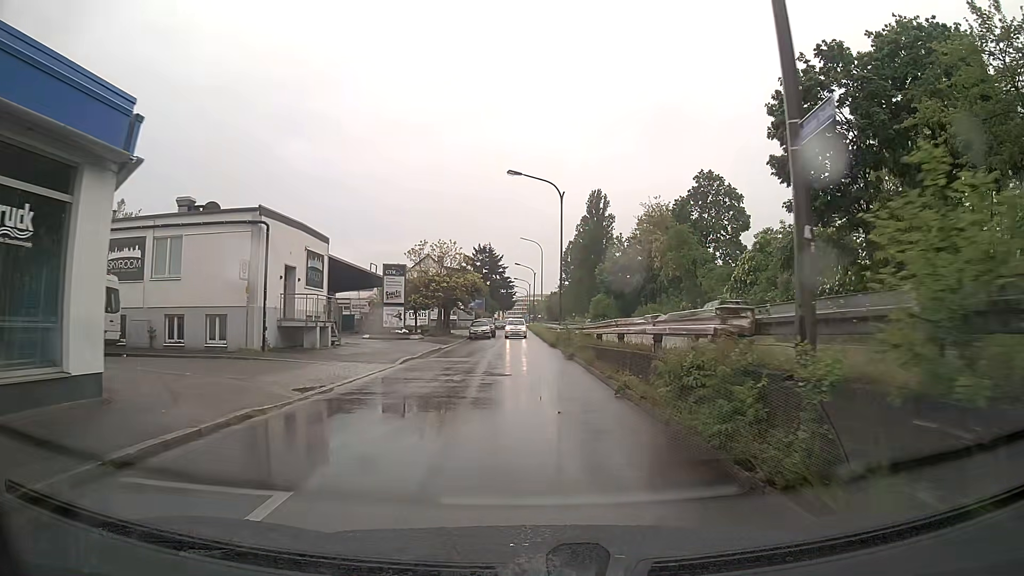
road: residential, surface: asphalt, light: Day
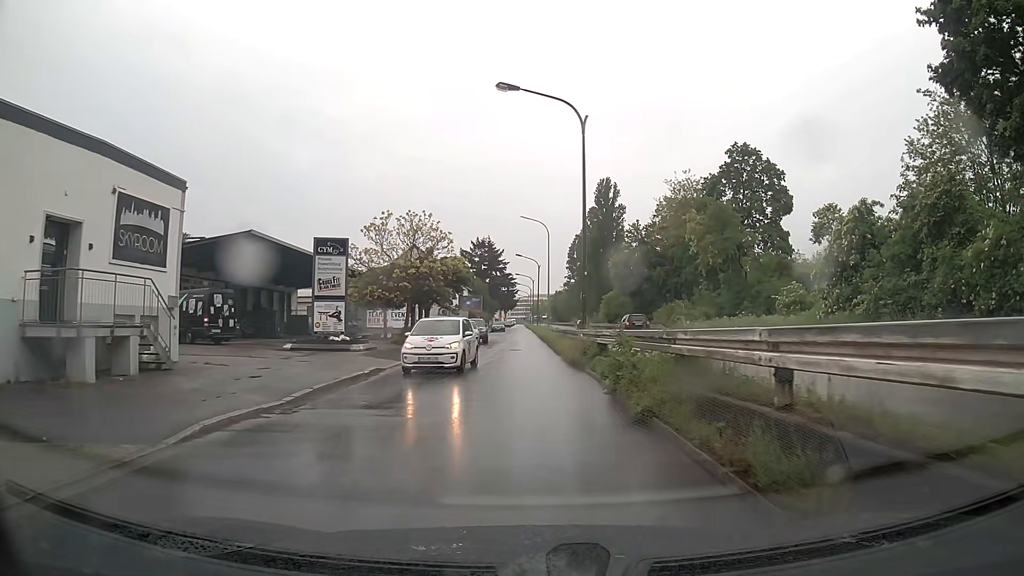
(0.0, +14.2) m; 0°
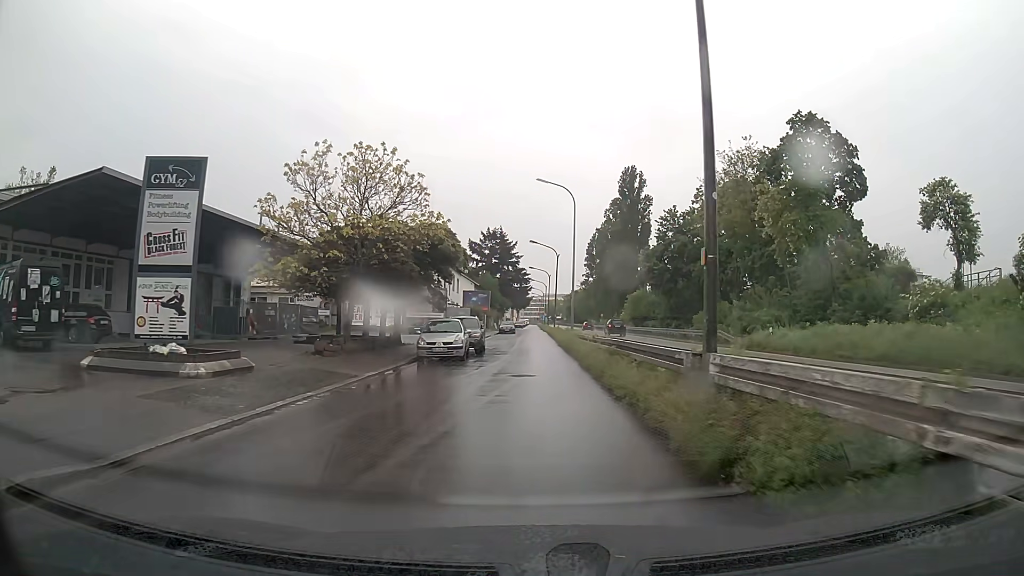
(-0.2, +14.5) m; -1°
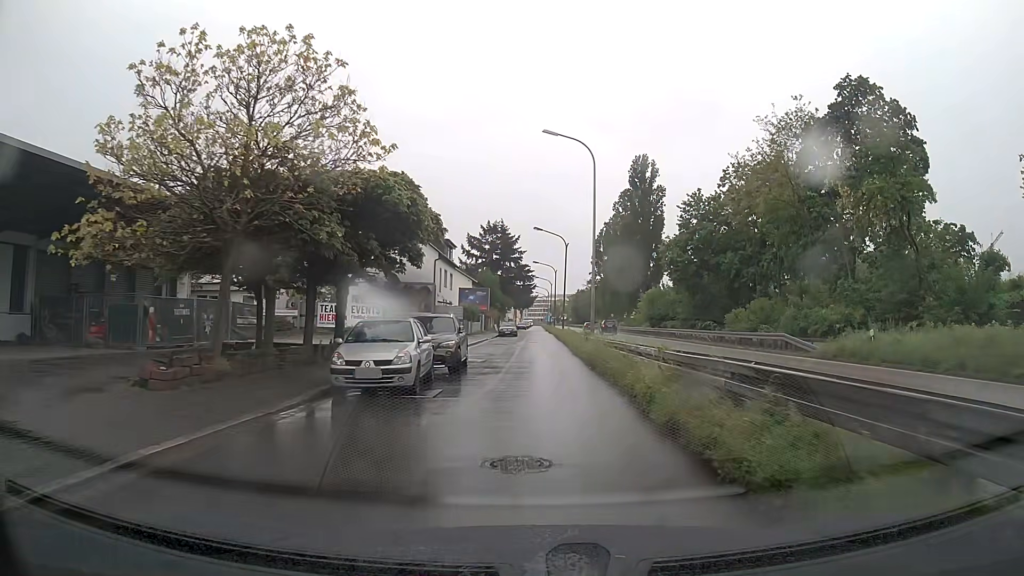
(0.0, +10.3) m; 0°
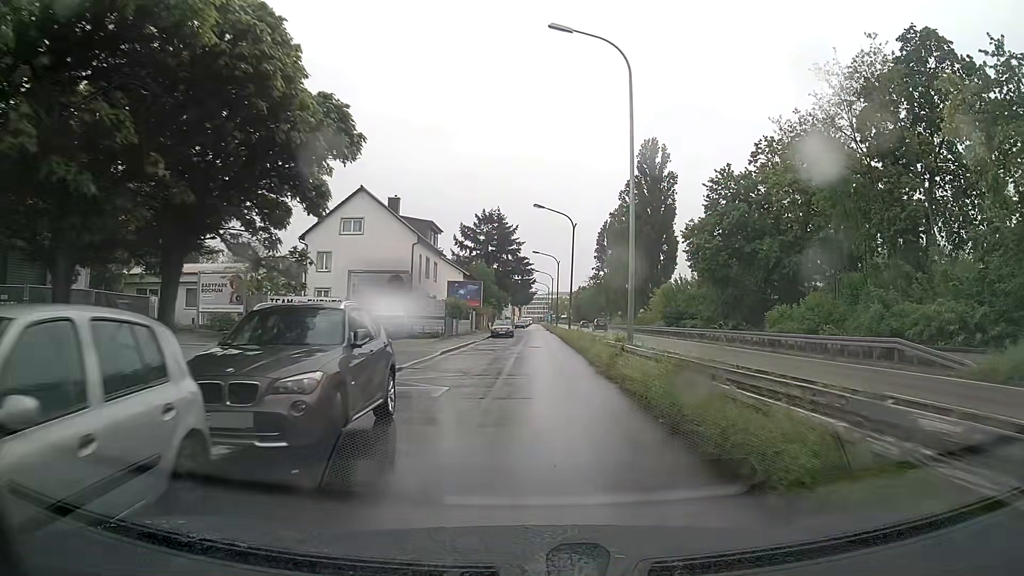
(0.0, +11.0) m; 0°
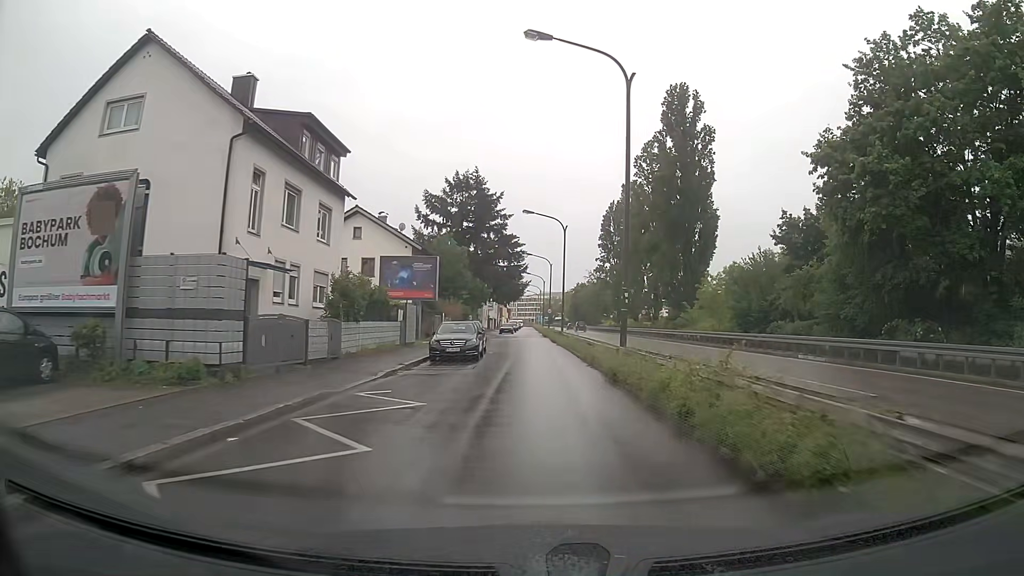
(0.0, +30.1) m; 0°
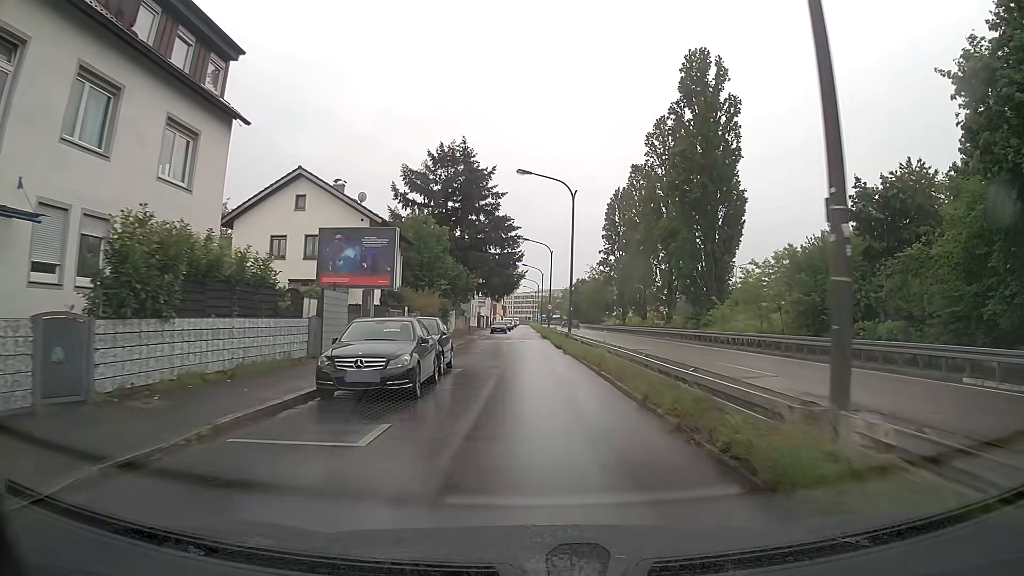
(0.0, +12.5) m; 0°
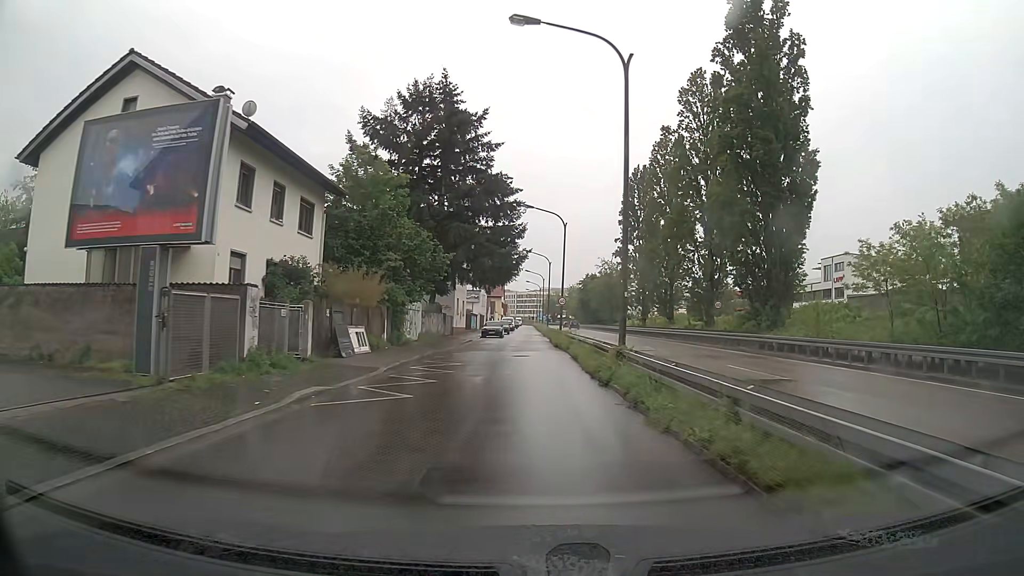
(0.0, +18.9) m; -1°
(0, +10) (0, +20) (0, +30) (0, +40) (0, +50) (0, +60) (+1, +70) (+1, +80) (+1, +90) (+1, +100) m
